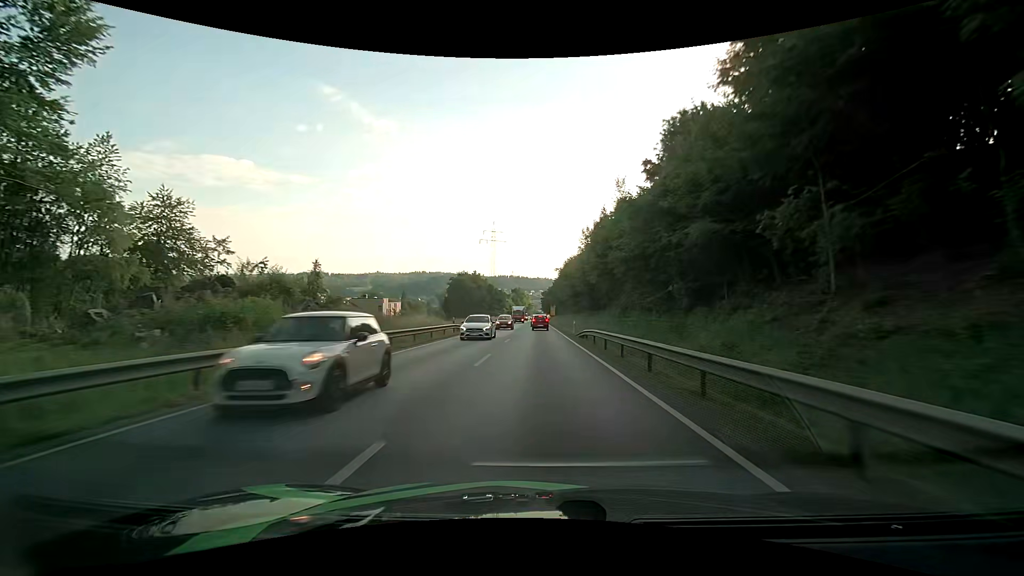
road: primary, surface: asphalt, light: Day
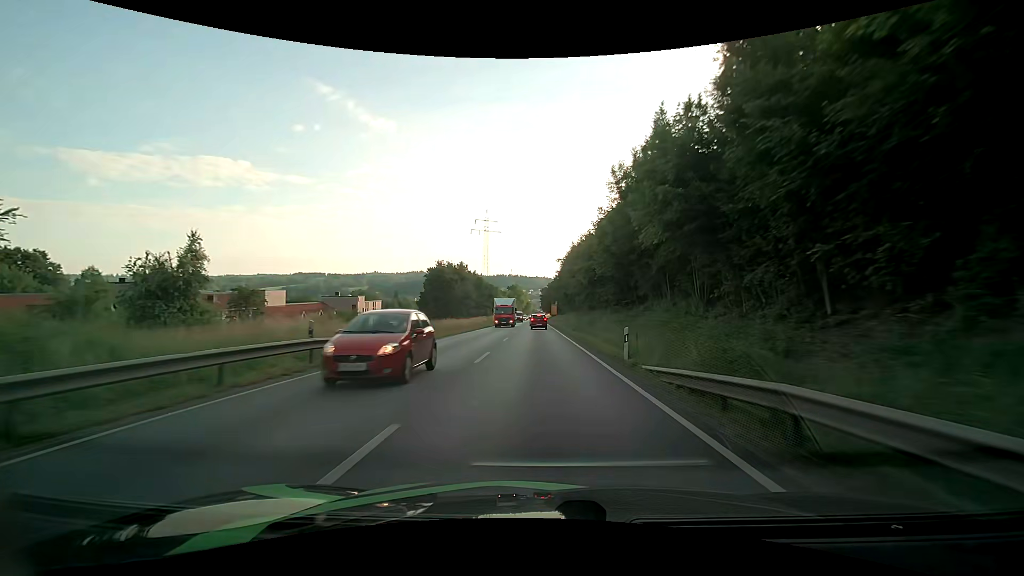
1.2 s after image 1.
(-0.1, +23.3) m; 0°
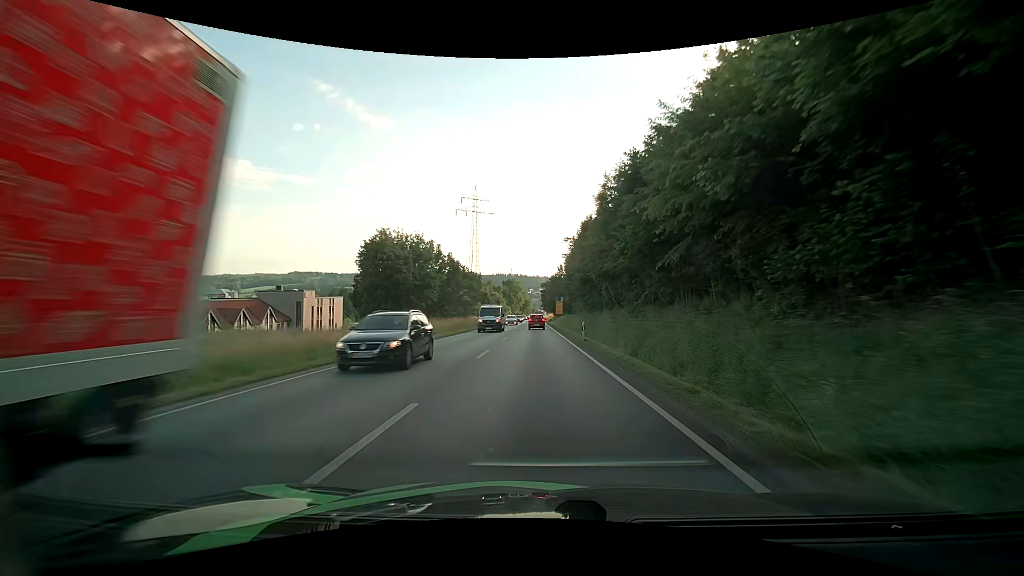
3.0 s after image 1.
(-0.1, +34.6) m; 0°
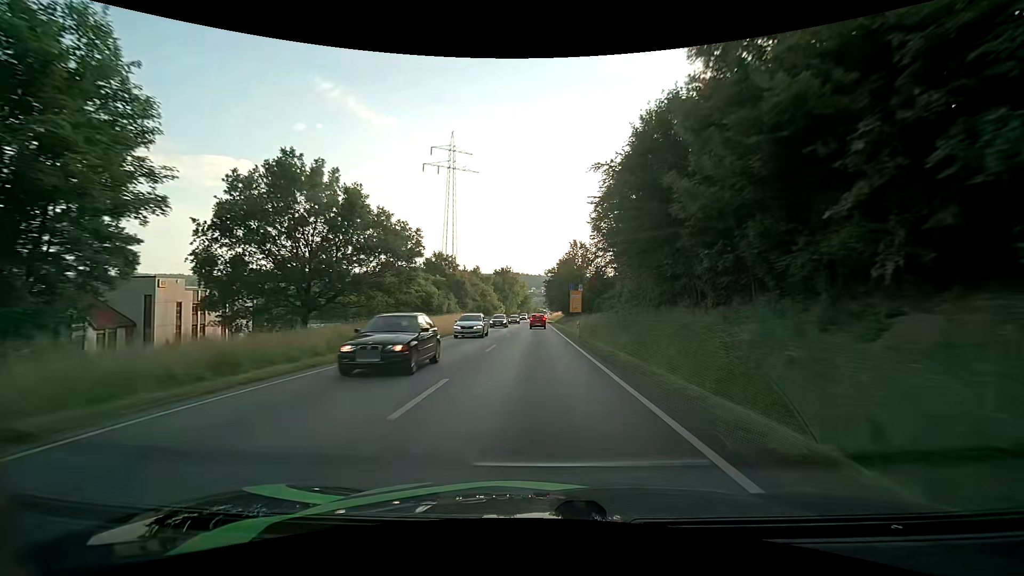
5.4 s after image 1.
(0.0, +45.3) m; 0°
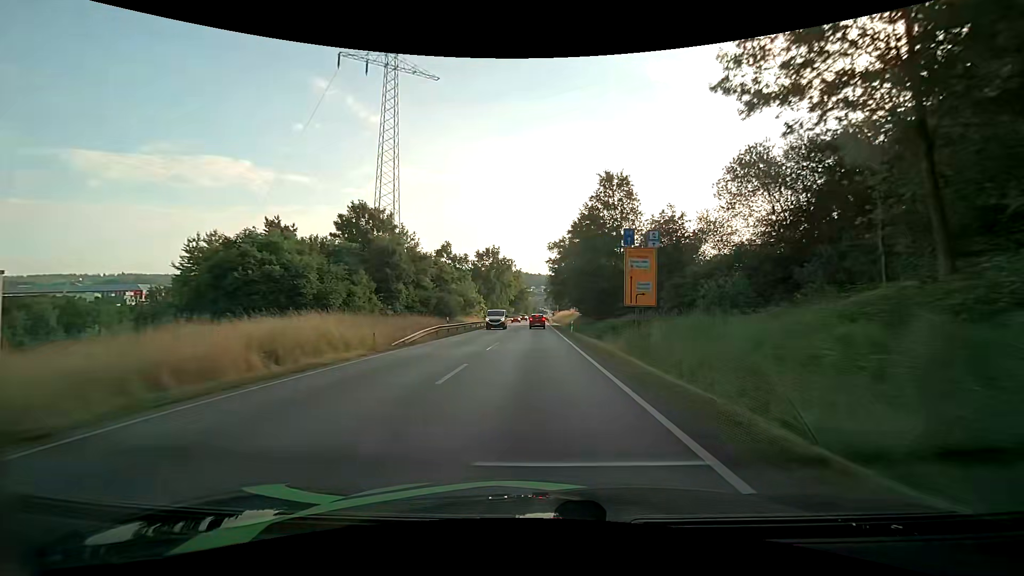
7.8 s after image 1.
(0.0, +44.7) m; 0°
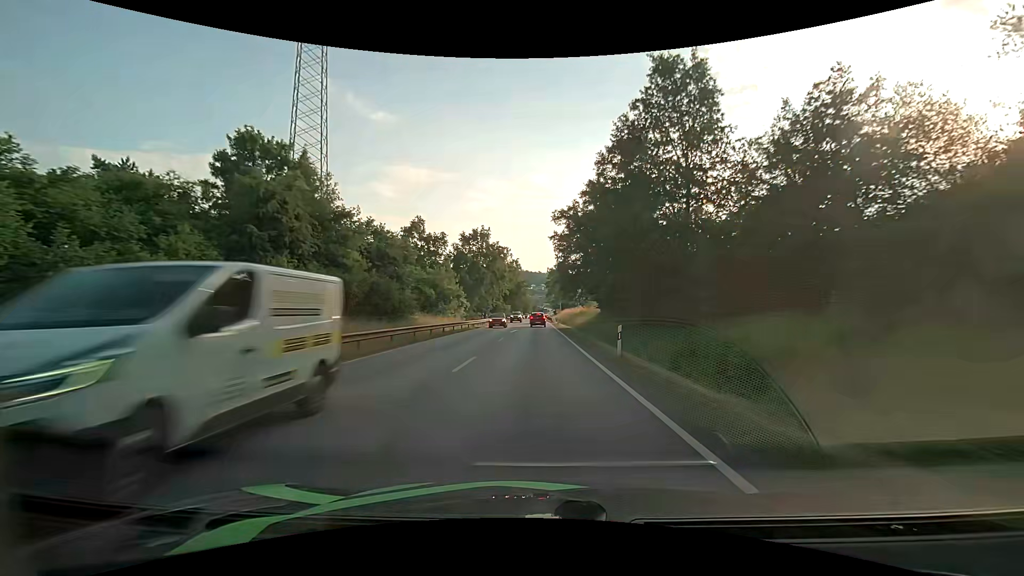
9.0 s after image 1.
(0.0, +21.9) m; 0°
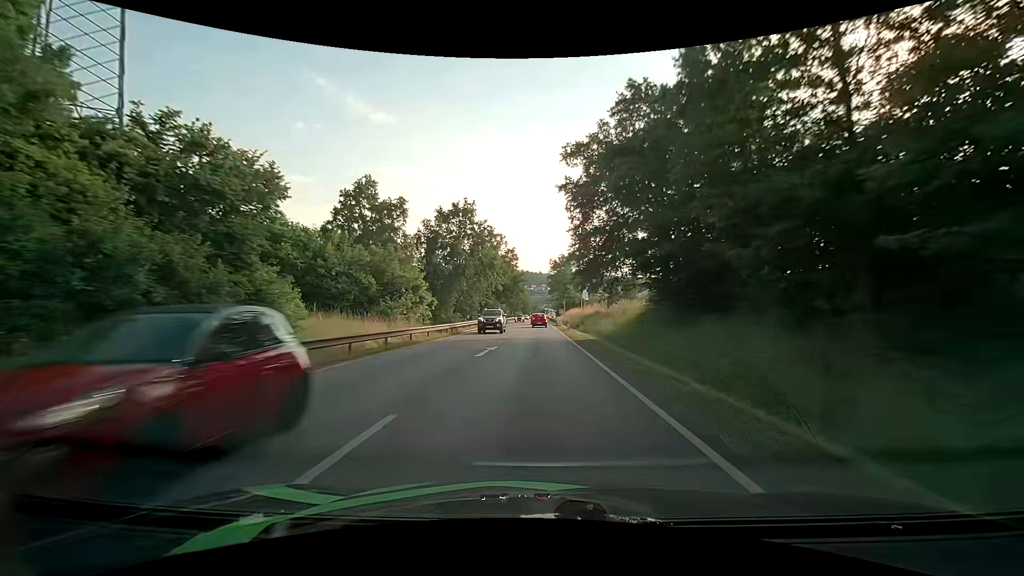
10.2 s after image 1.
(0.0, +20.9) m; 0°
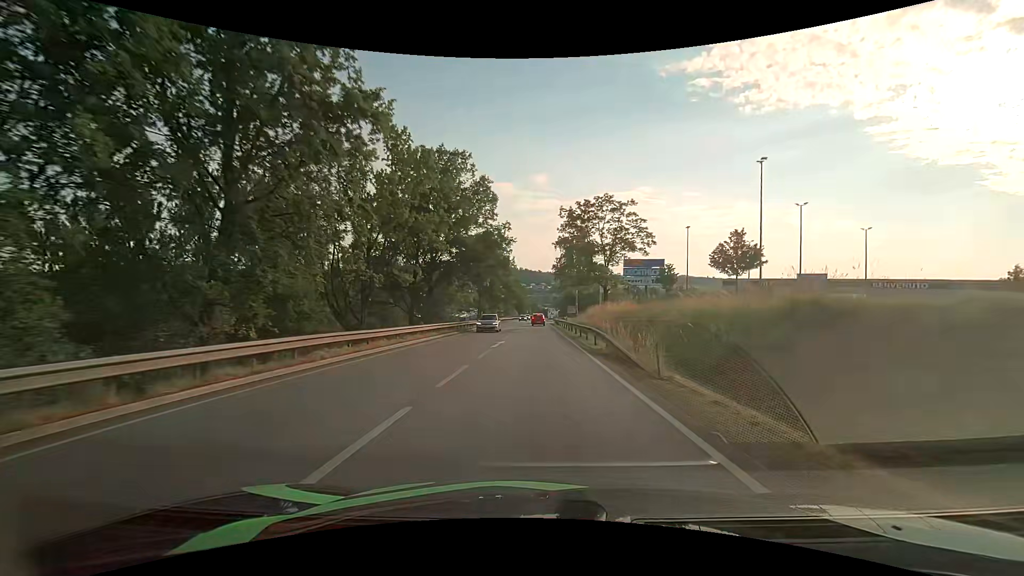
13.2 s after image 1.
(+0.1, +49.2) m; 0°
(0, +10) (0, +20) (0, +30) (0, +40) (0, +50) (0, +60) (0, +70) (0, +80) (0, +90) (0, +100) m
